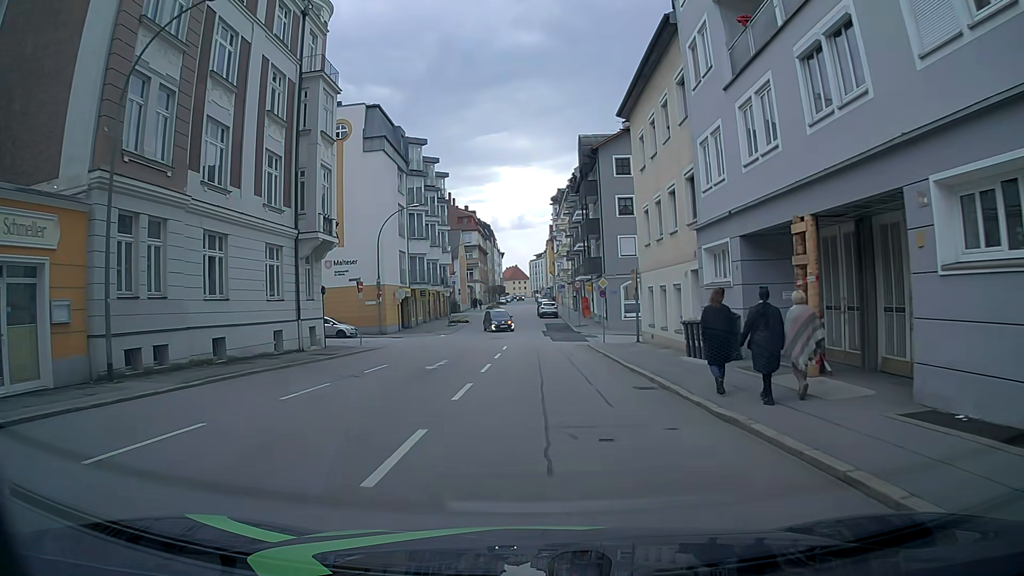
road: tertiary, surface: asphalt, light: Day
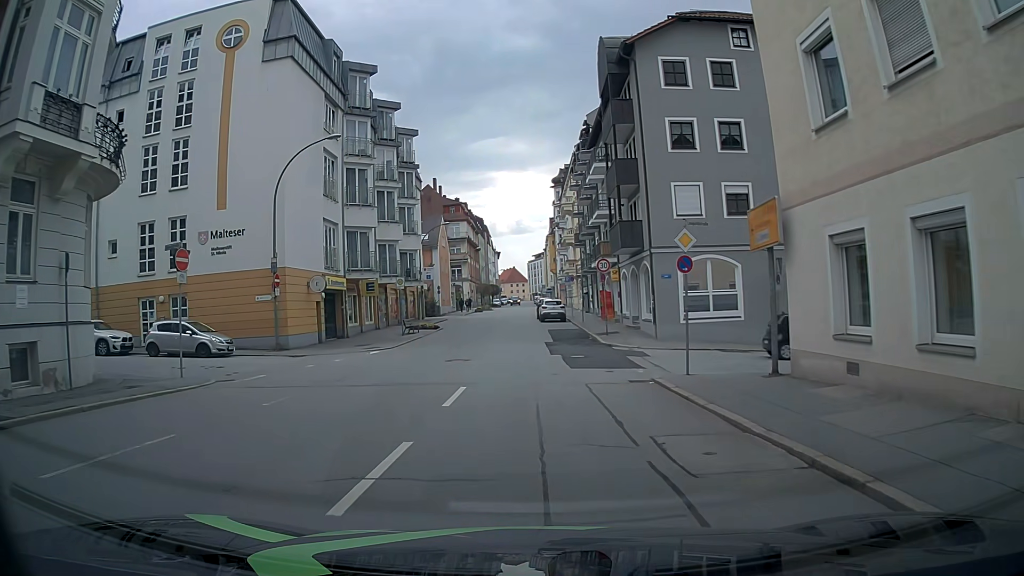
(+0.1, +18.9) m; 0°
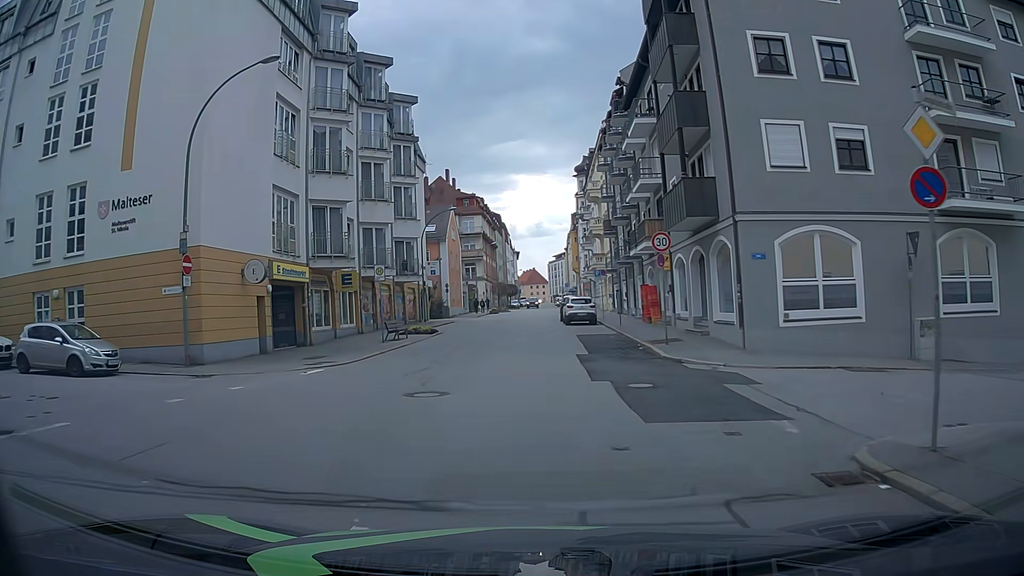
(0.0, +9.3) m; -3°
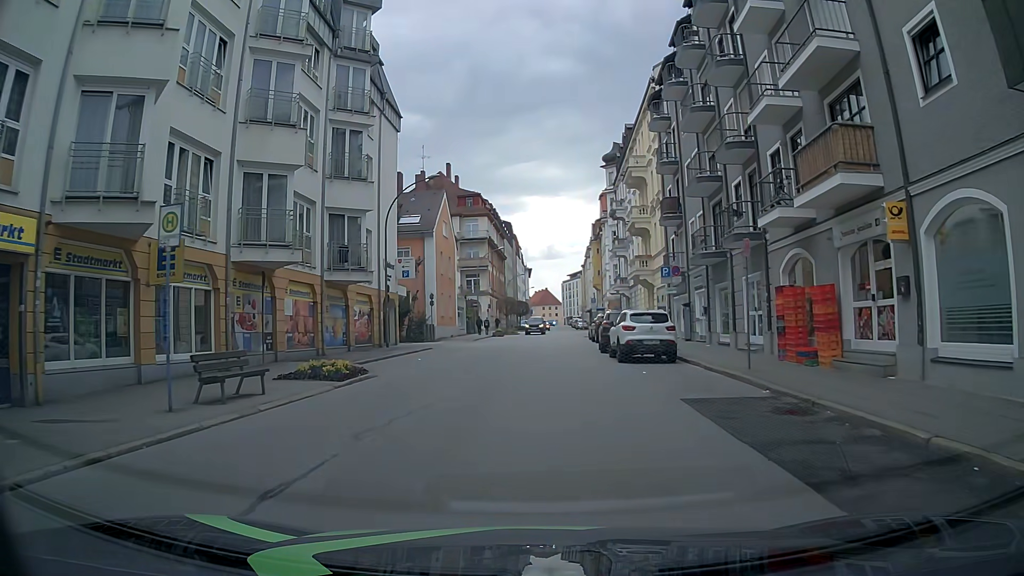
(0.0, +17.9) m; +1°
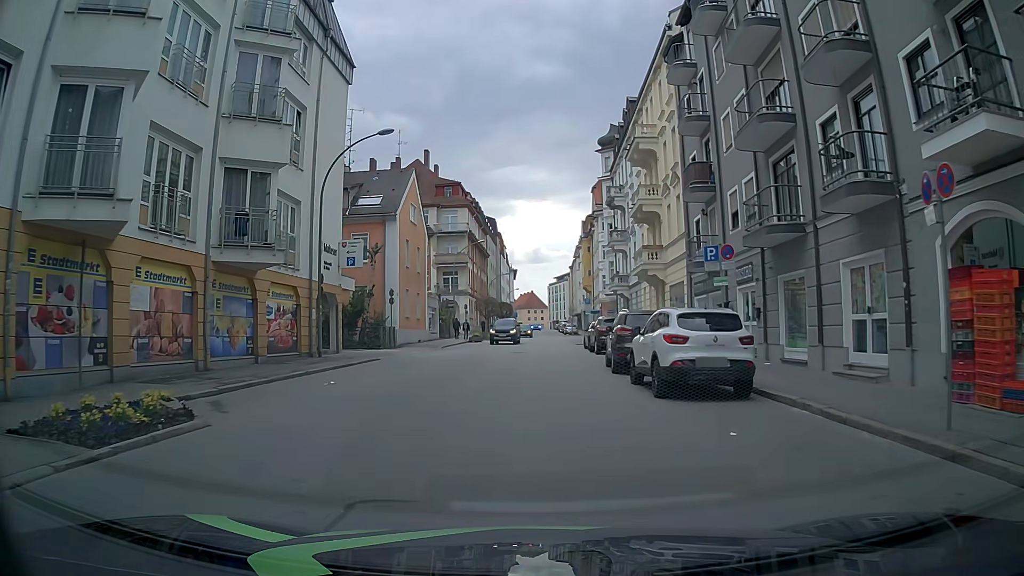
(0.0, +8.7) m; +2°
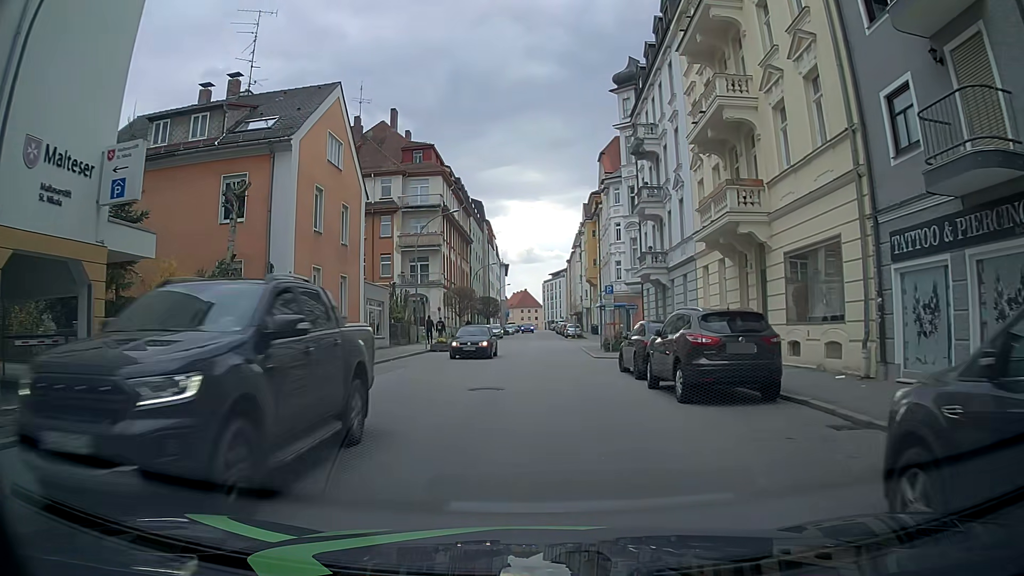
(-0.3, +17.3) m; -2°
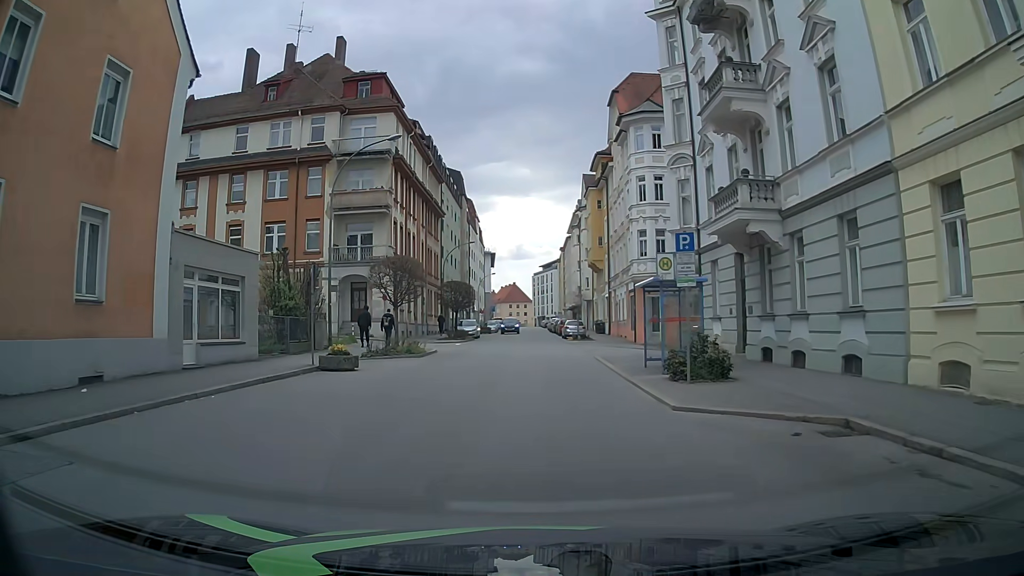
(+0.3, +17.7) m; +1°
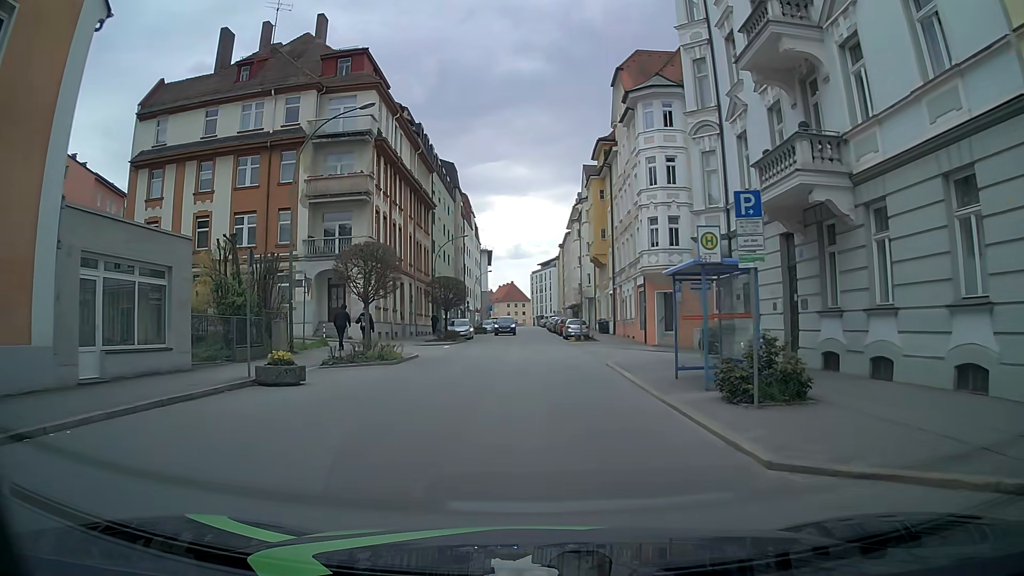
(0.0, +4.5) m; +2°
(0, +10) (0, +20) (0, +30) (-1, +40) (-2, +50) (-2, +60) (-2, +70) (-2, +80) (-3, +90) (-3, +100) m
